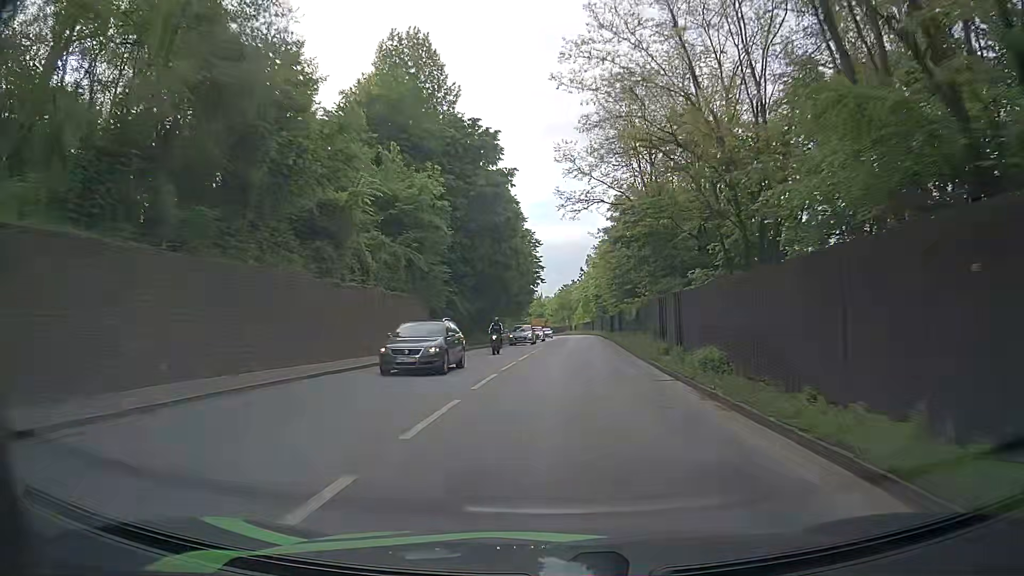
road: primary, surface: asphalt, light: Day
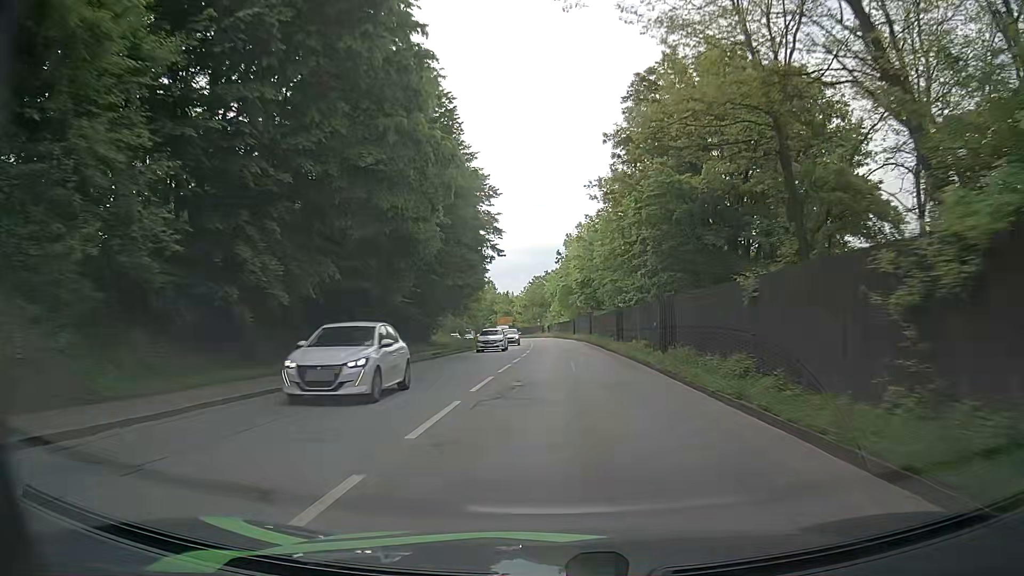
(+0.8, +29.9) m; +2°
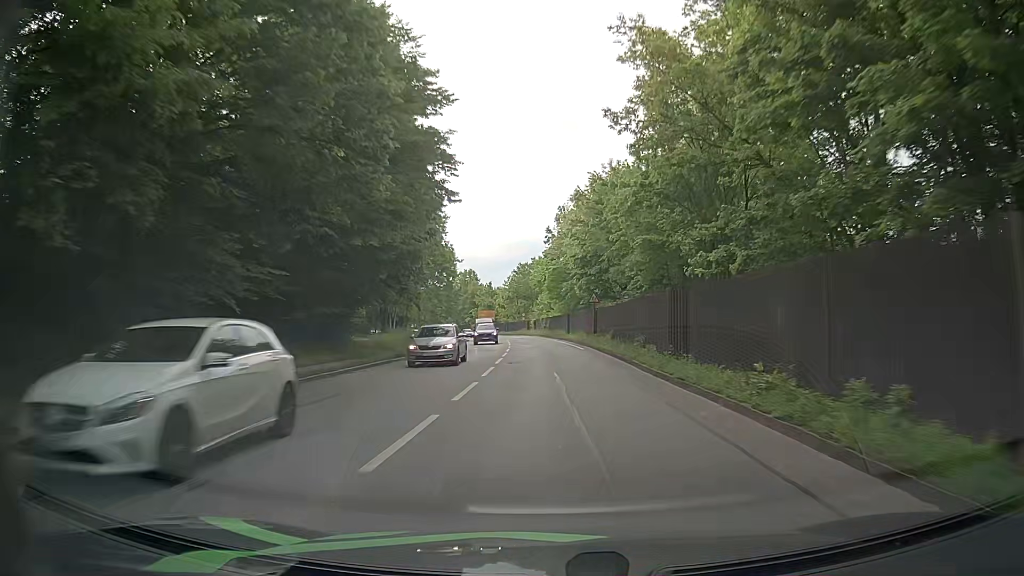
(+0.3, +19.9) m; +1°
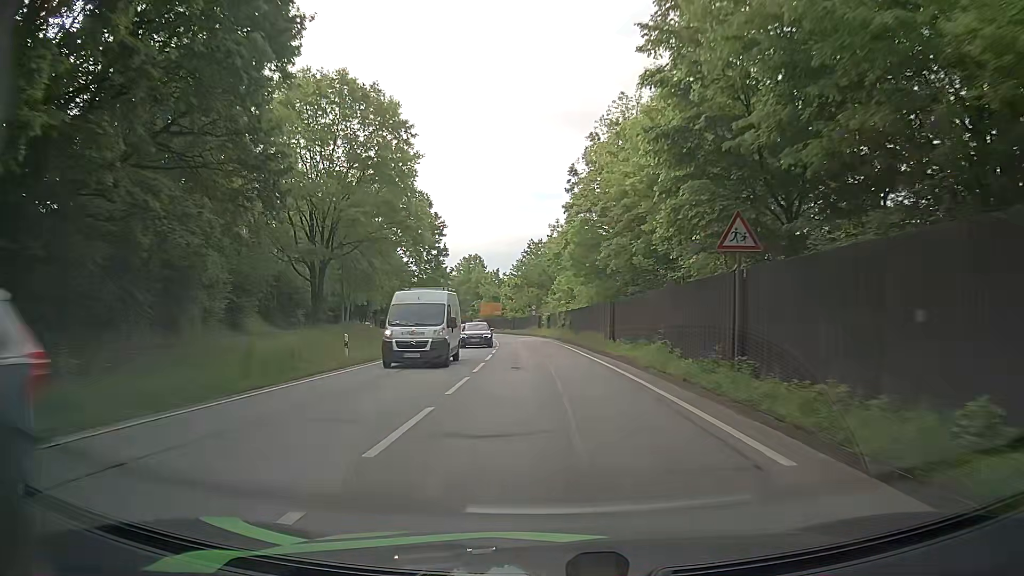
(-0.2, +29.6) m; -2°
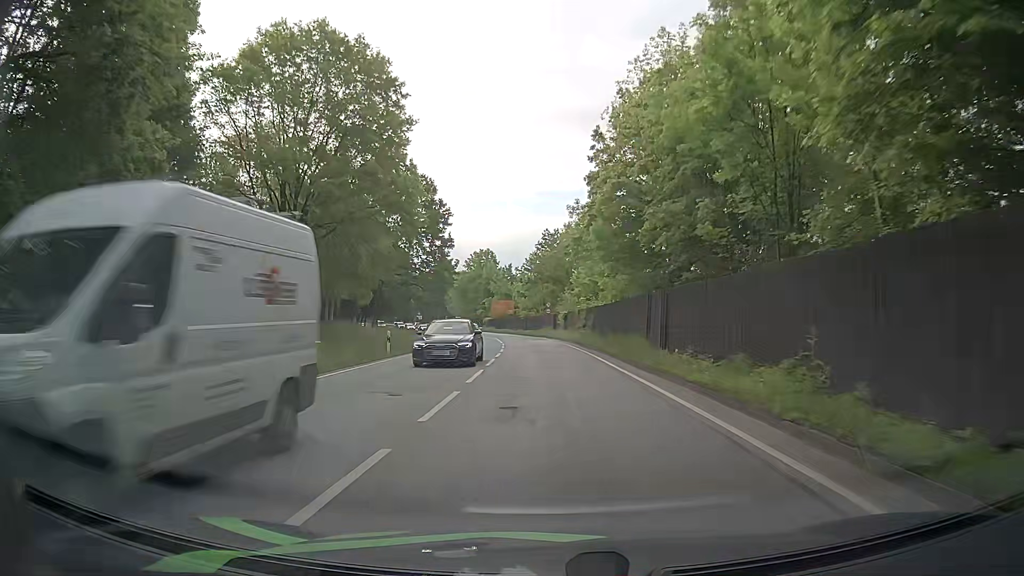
(-0.1, +9.6) m; -1°
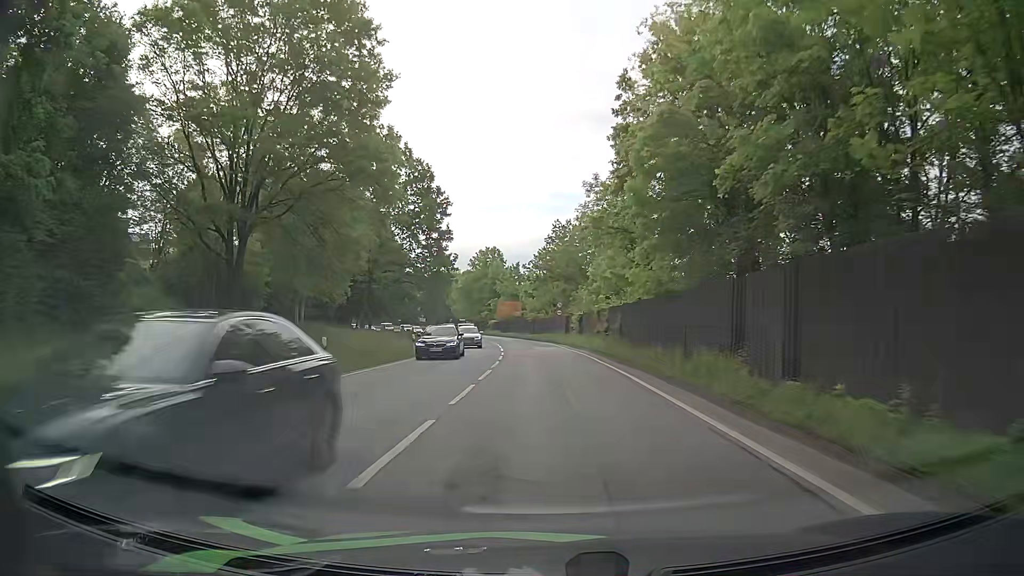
(-0.1, +9.6) m; -2°
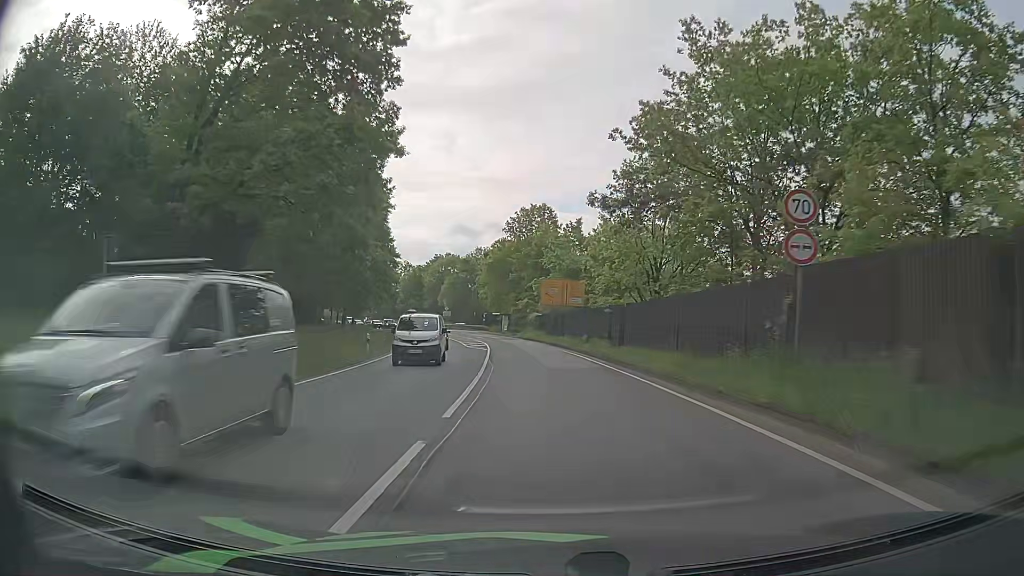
(-1.3, +48.4) m; -4°
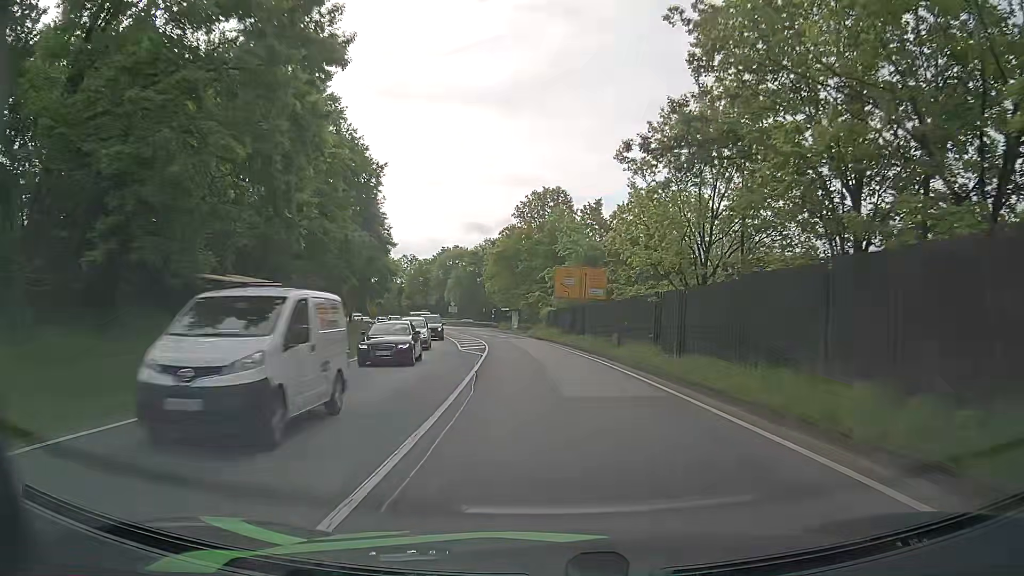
(-0.1, +9.8) m; -1°
(0, +10) (0, +20) (-1, +30) (-2, +40) (-4, +50) (-5, +60) (-7, +69) (-10, +79) (-13, +89) (-16, +98) m
